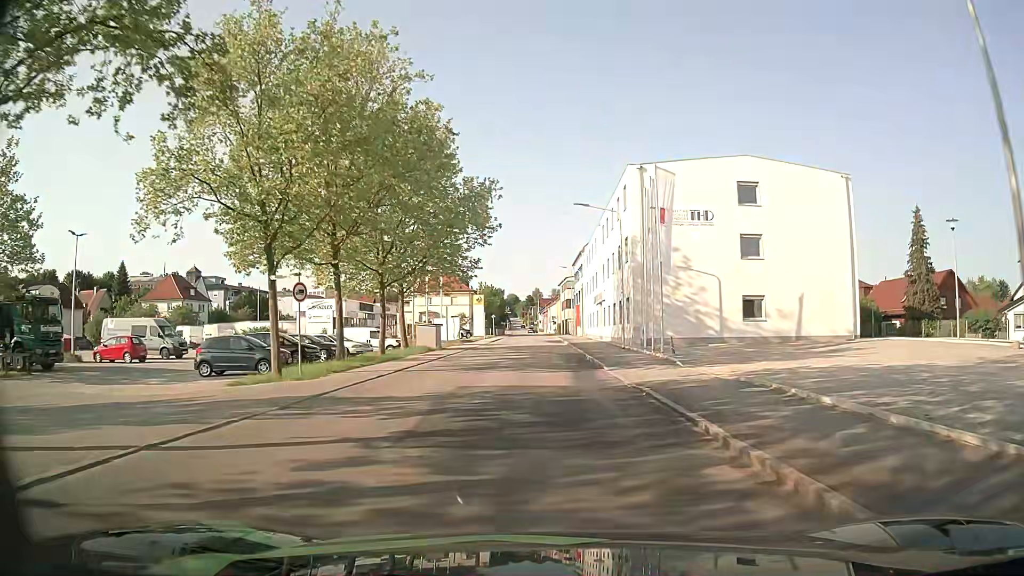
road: tertiary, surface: asphalt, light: Day
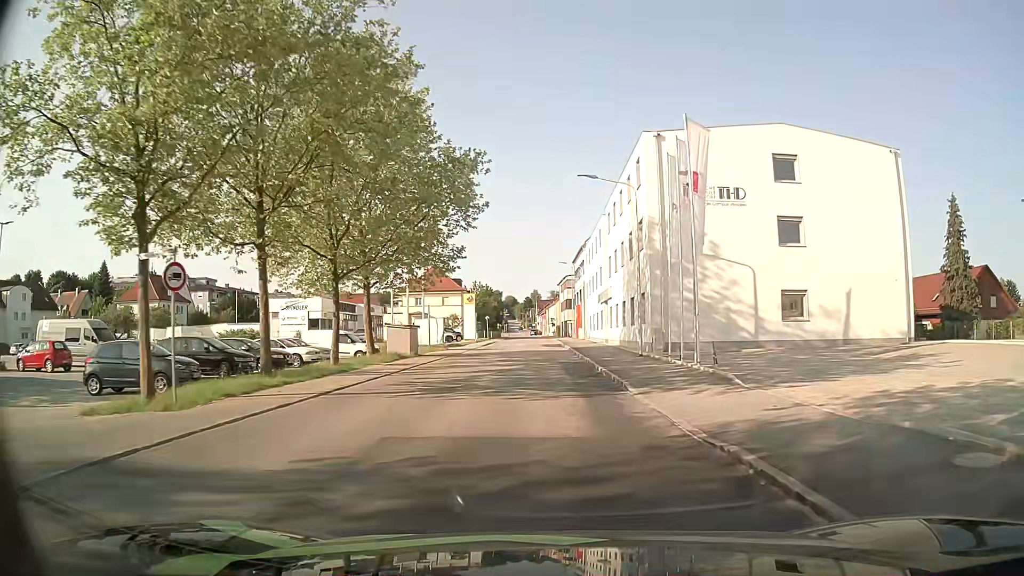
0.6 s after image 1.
(+0.1, +7.2) m; +1°
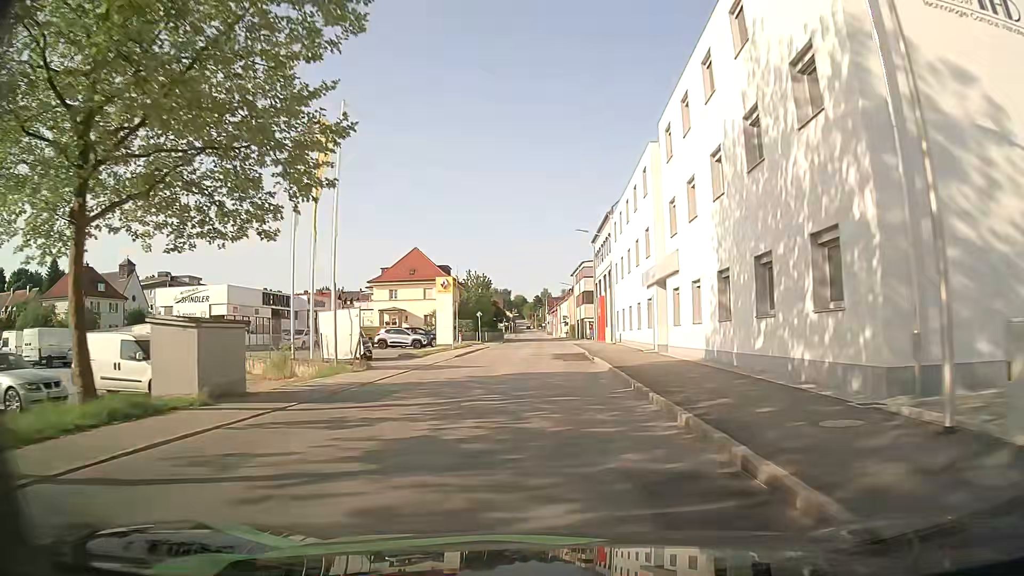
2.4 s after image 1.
(-0.2, +21.9) m; -1°
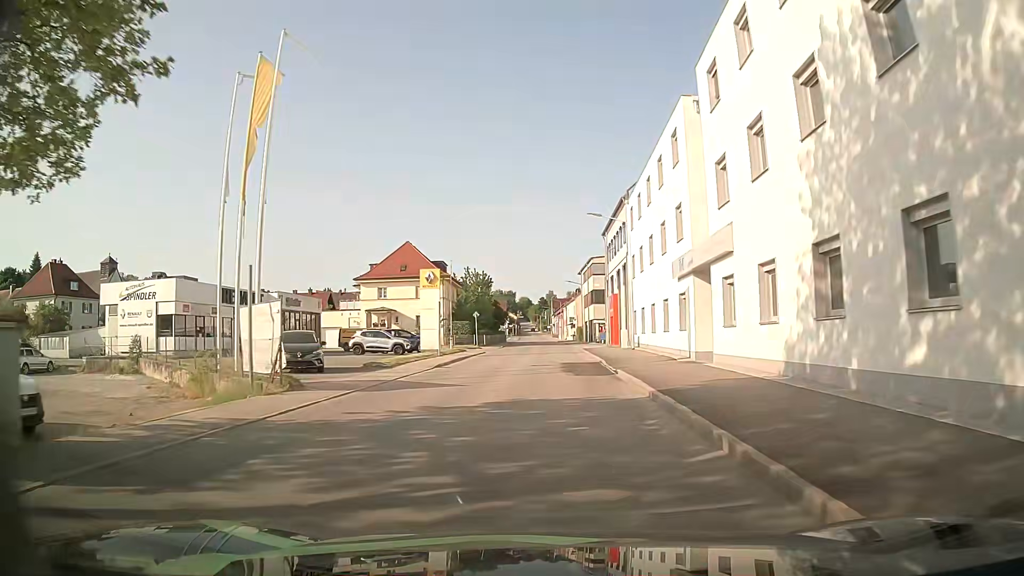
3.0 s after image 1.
(-0.1, +7.4) m; -1°
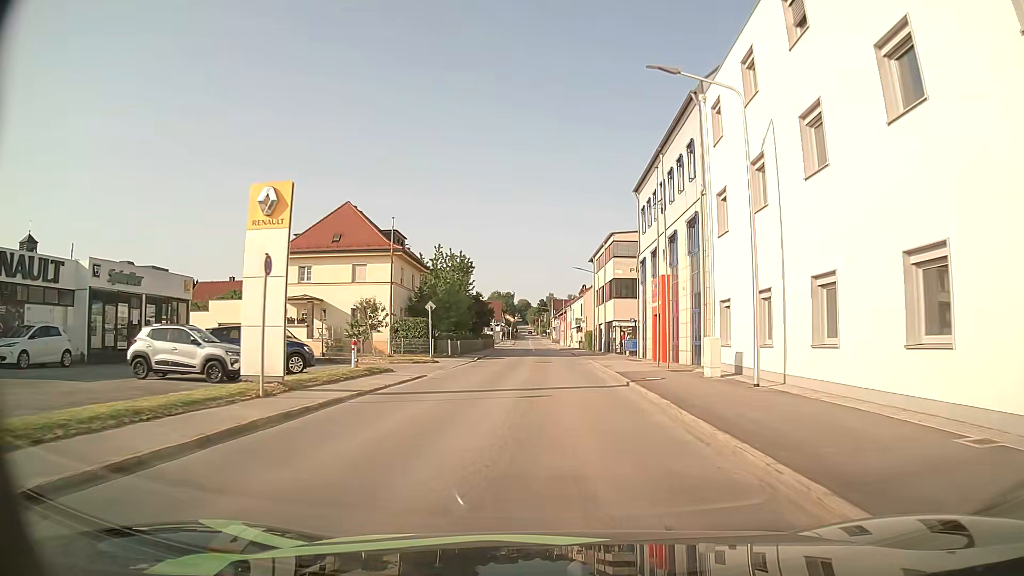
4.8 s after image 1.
(-0.2, +22.8) m; 0°
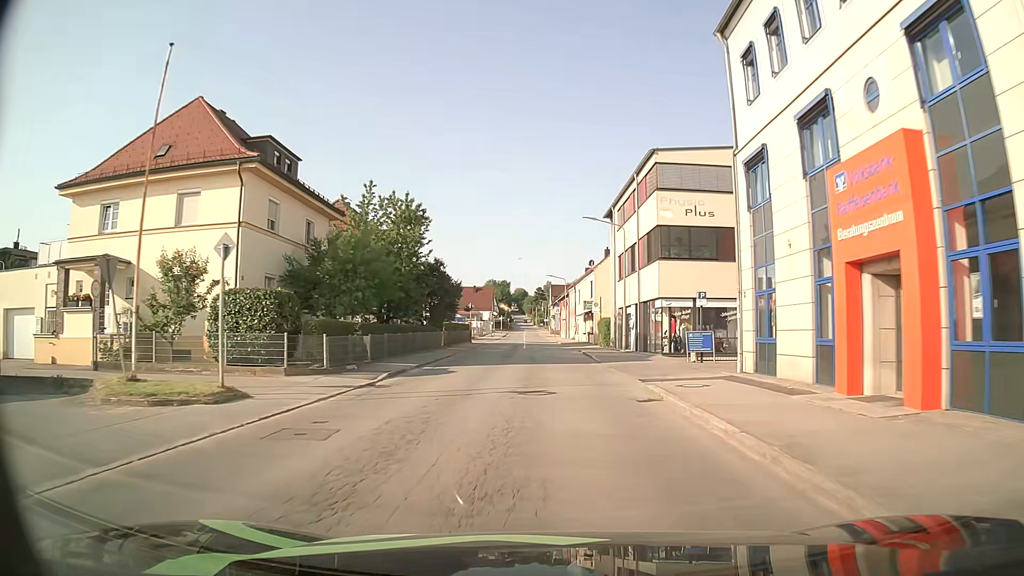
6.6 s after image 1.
(-0.1, +22.6) m; -1°
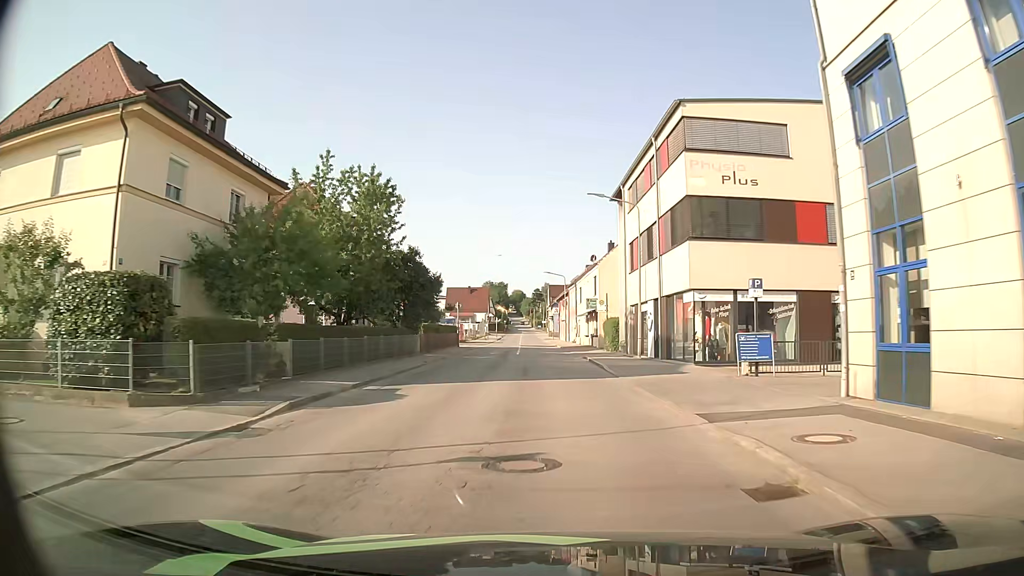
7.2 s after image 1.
(+0.1, +7.3) m; +1°
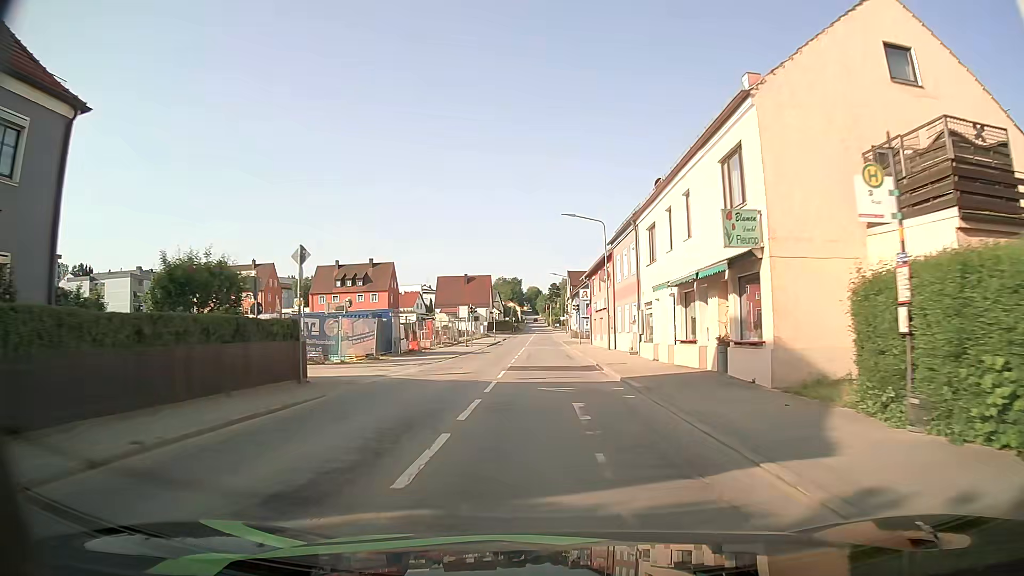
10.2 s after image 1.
(-0.6, +37.1) m; -1°
(0, +10) (0, +20) (0, +30) (-1, +40) (-1, +50) (-1, +60) (-1, +70) (-2, +80) (-2, +90) (-2, +100) m
